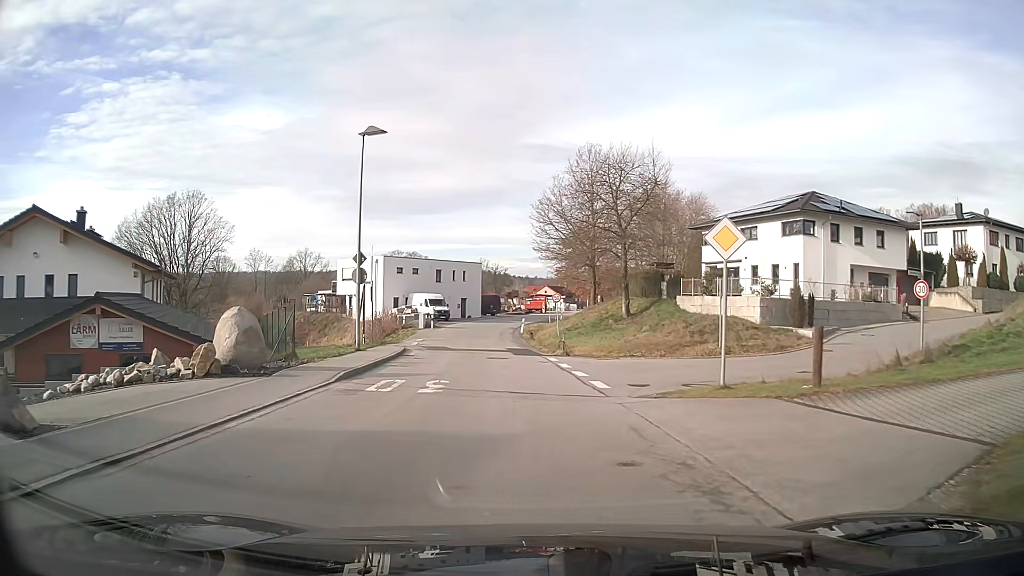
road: unclassified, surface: asphalt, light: Day
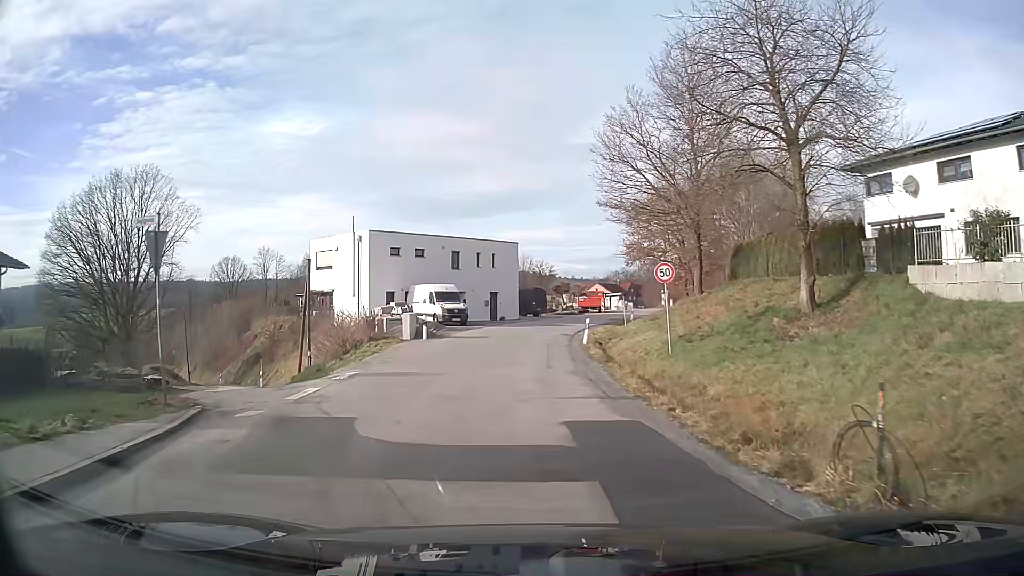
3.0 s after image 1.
(-0.8, +22.6) m; -4°
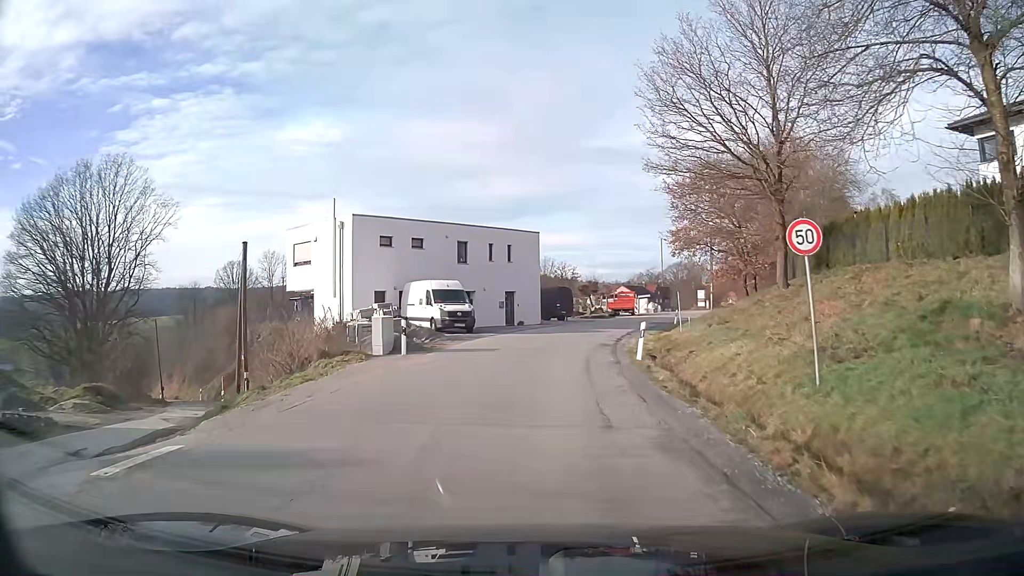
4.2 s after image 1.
(-0.1, +9.2) m; -1°
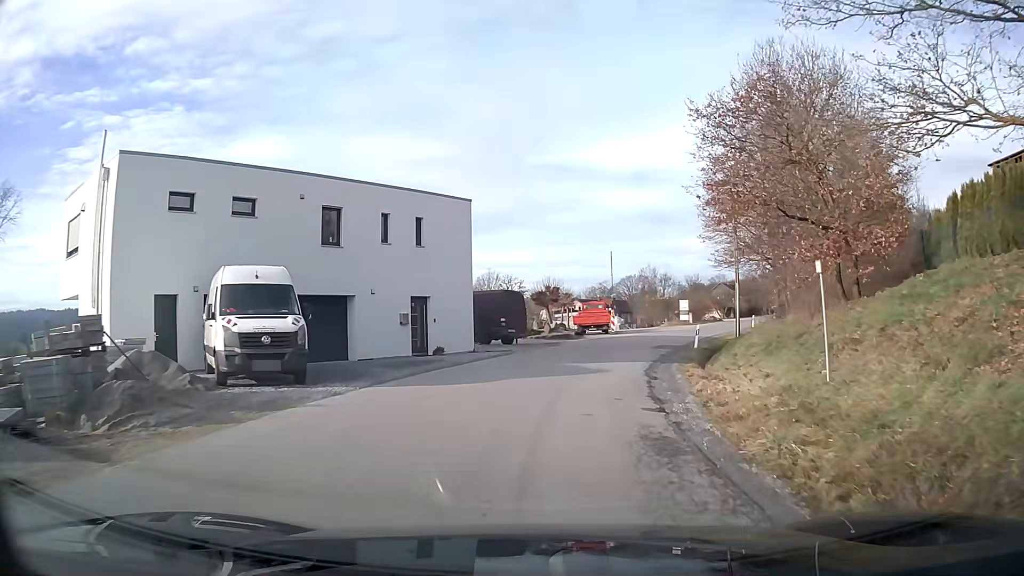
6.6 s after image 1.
(+0.6, +18.5) m; +5°
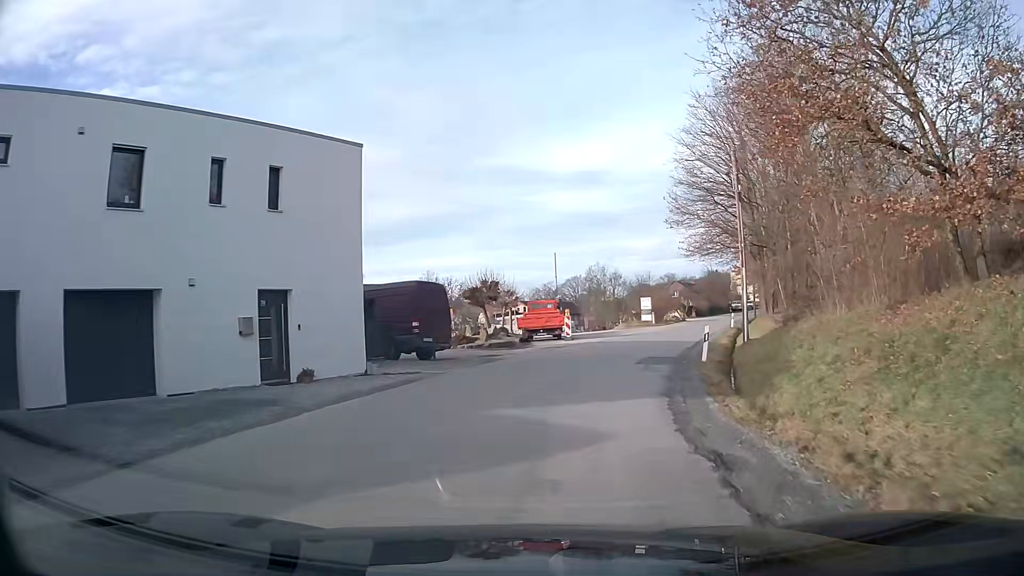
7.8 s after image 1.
(+0.4, +9.9) m; +5°
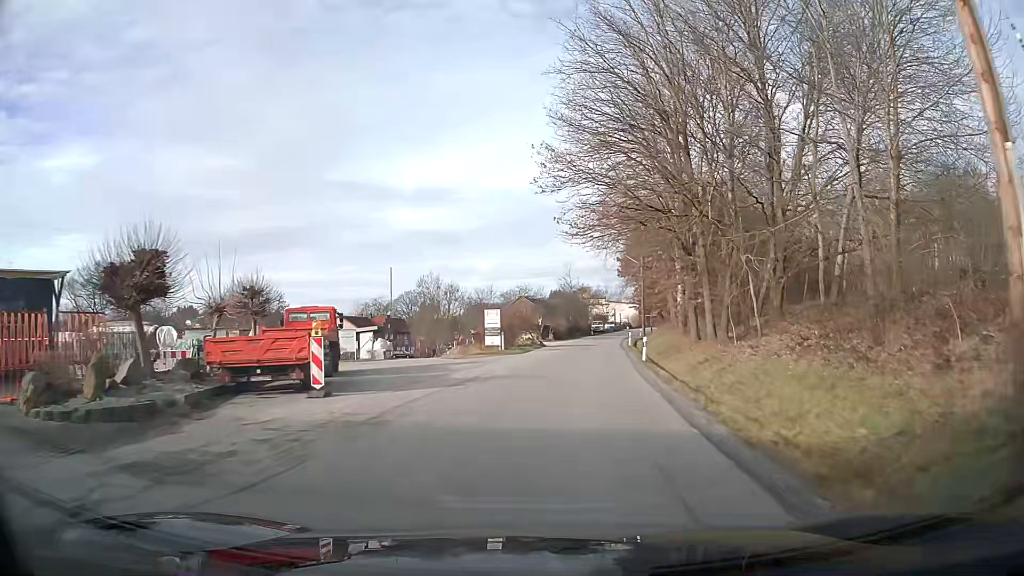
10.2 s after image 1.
(+2.6, +21.2) m; +14°
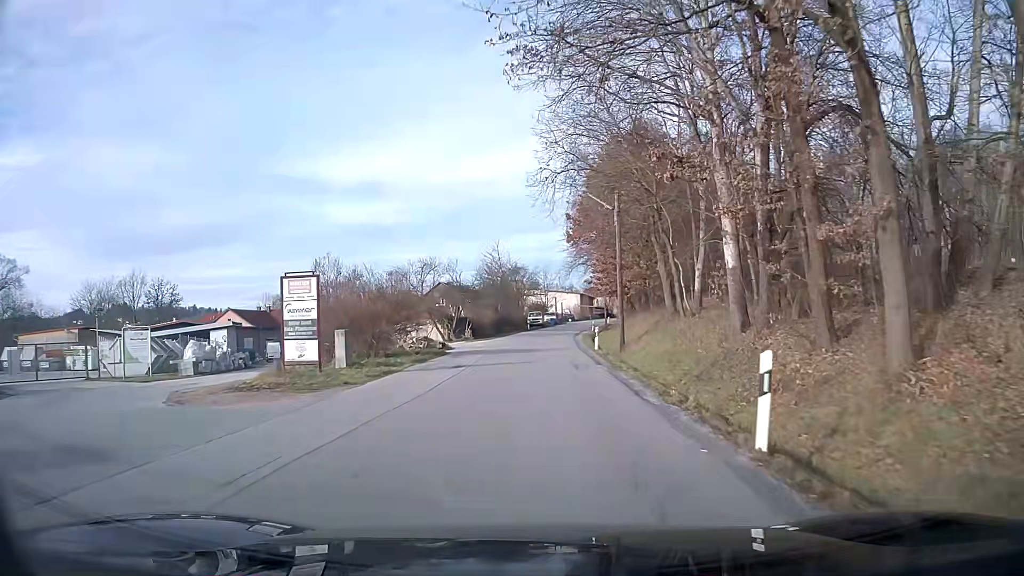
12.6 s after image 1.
(+1.3, +23.0) m; +4°
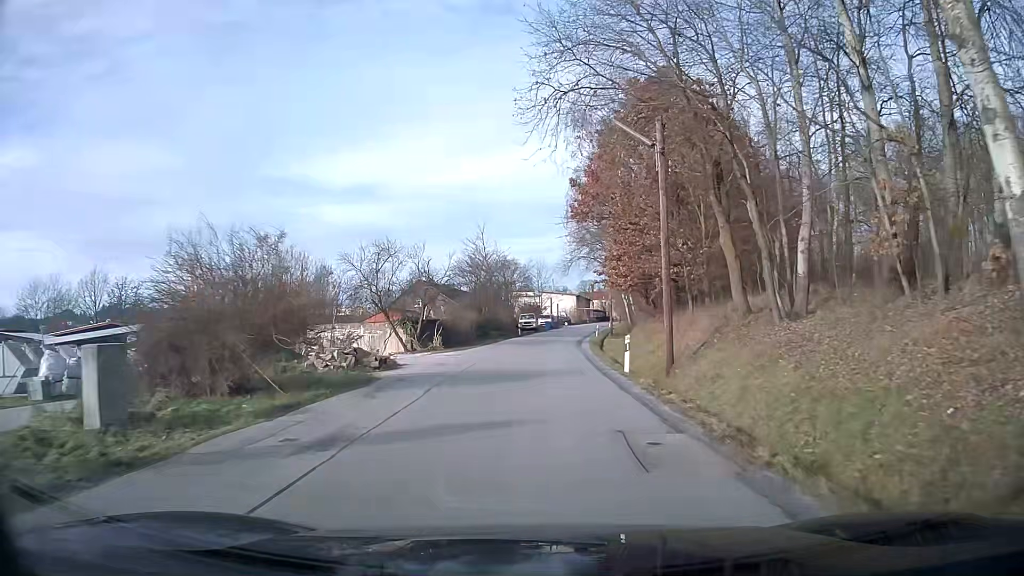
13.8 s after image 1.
(+0.2, +12.2) m; +1°
(0, +10) (0, +20) (0, +30) (+1, +40) (+2, +50) (+3, +60) (+4, +70) (+5, +80) (+7, +90) (+8, +99) m
